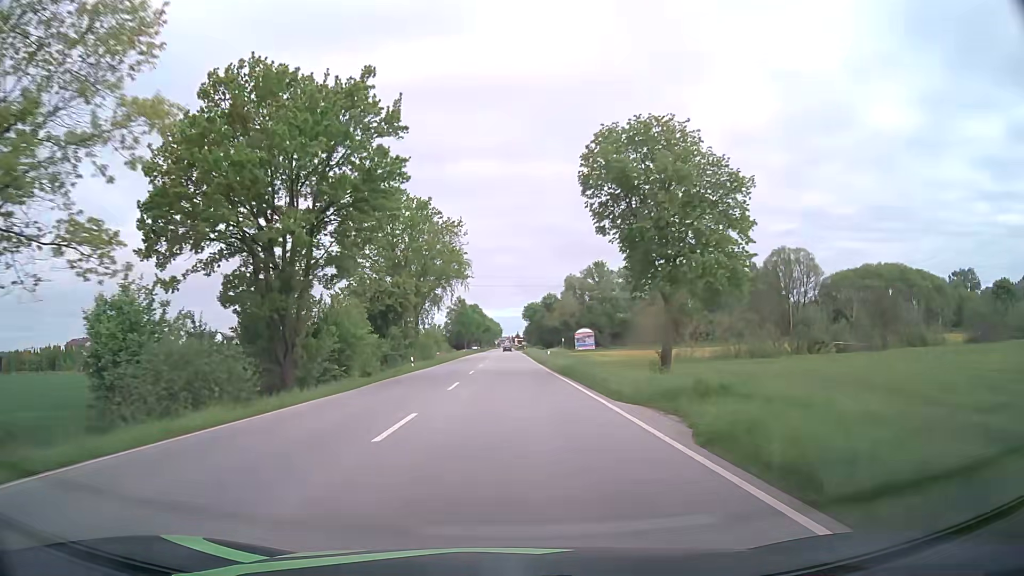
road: primary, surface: asphalt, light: Day
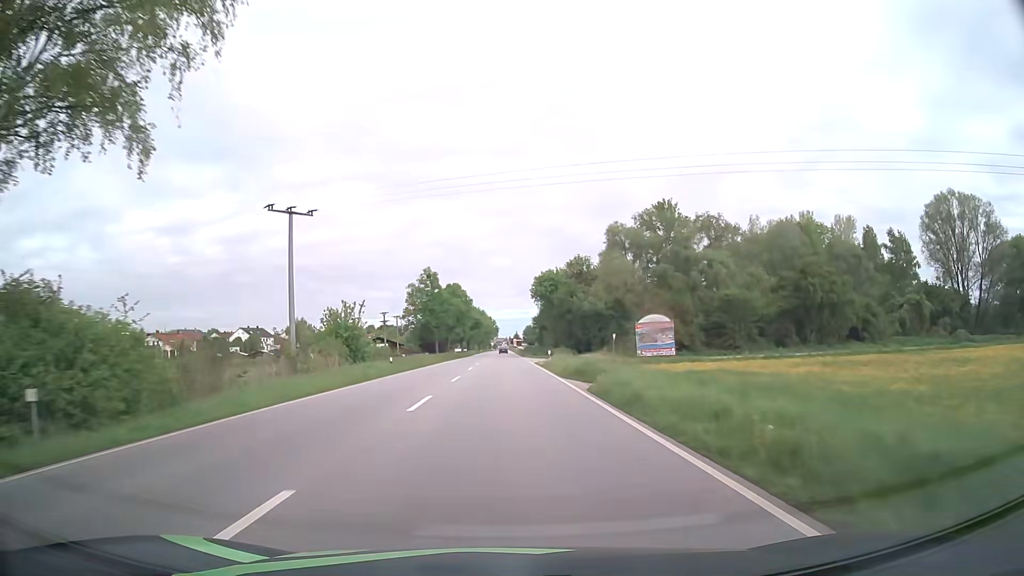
(0.0, +67.8) m; 0°
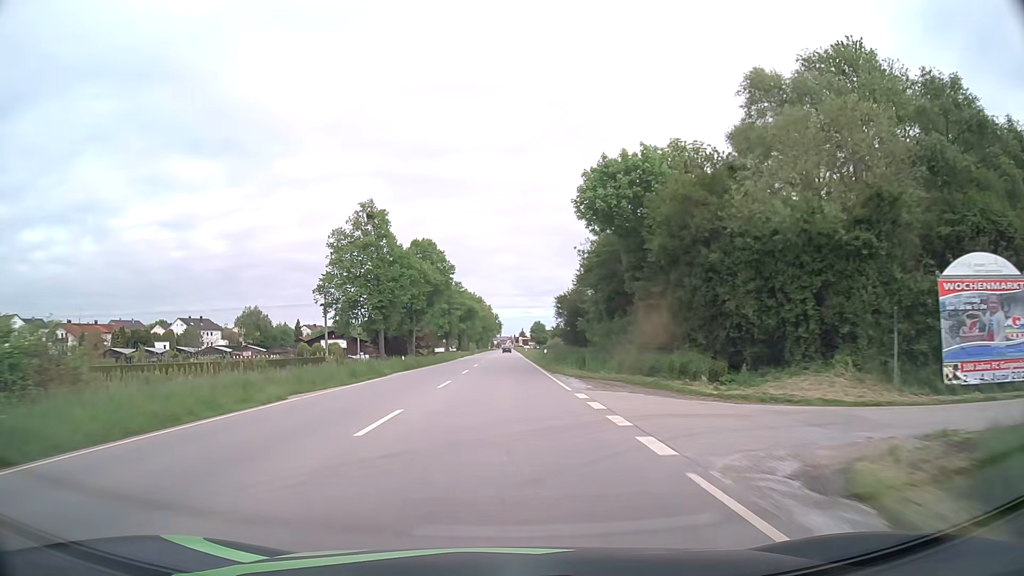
(-0.1, +51.9) m; -1°
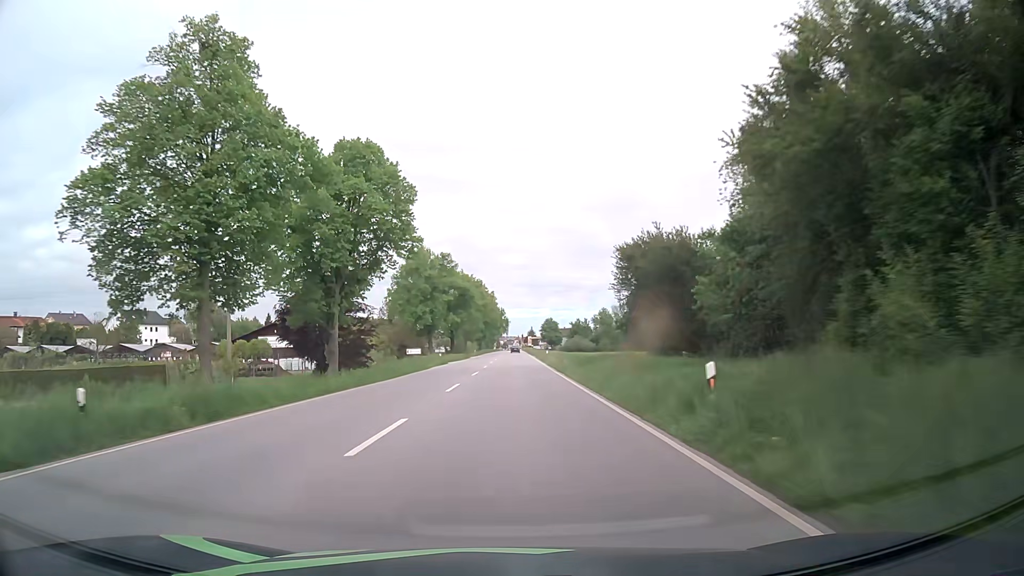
(-0.2, +37.8) m; -1°
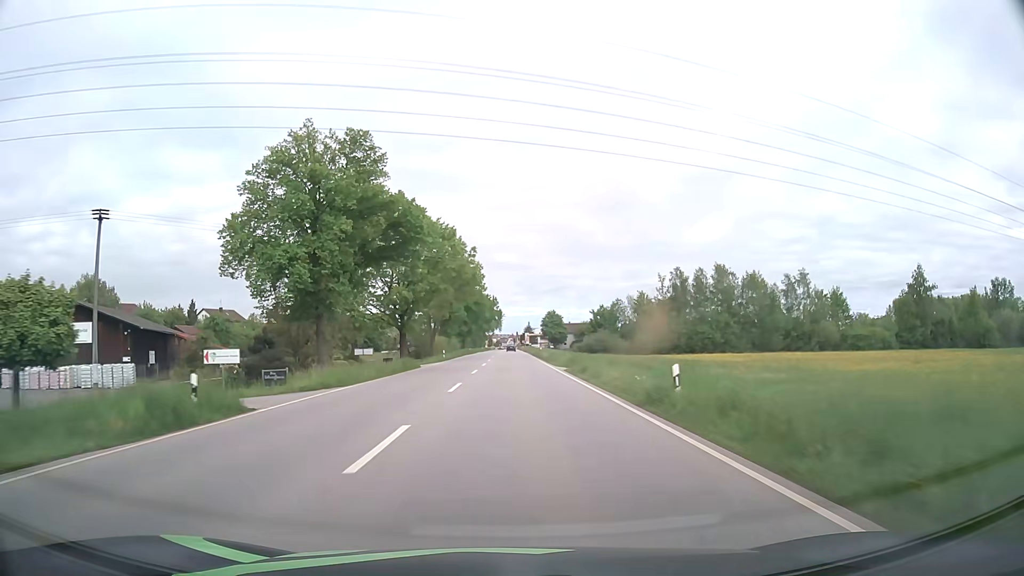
(+0.3, +49.2) m; +1°
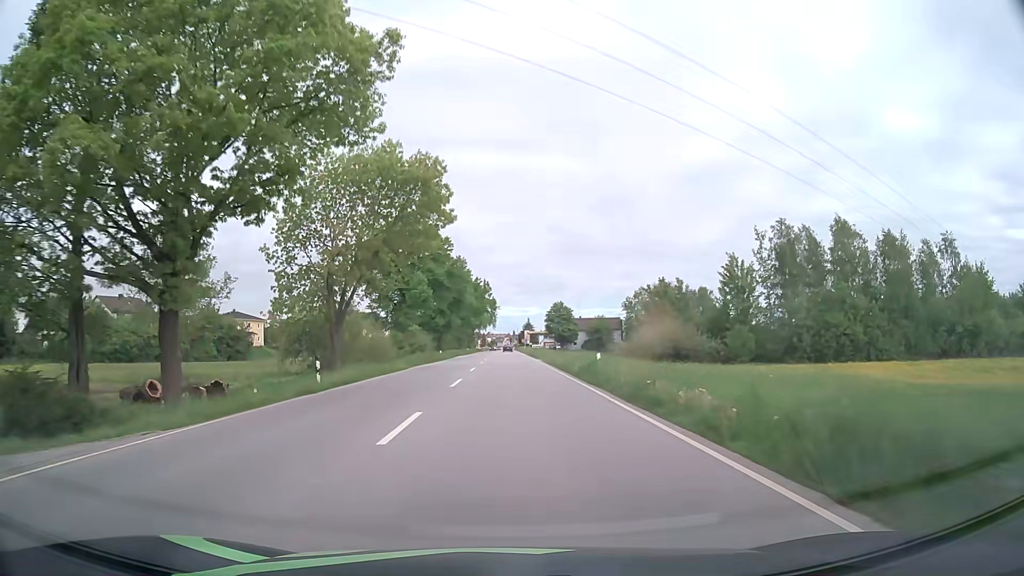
(0.0, +45.9) m; 0°
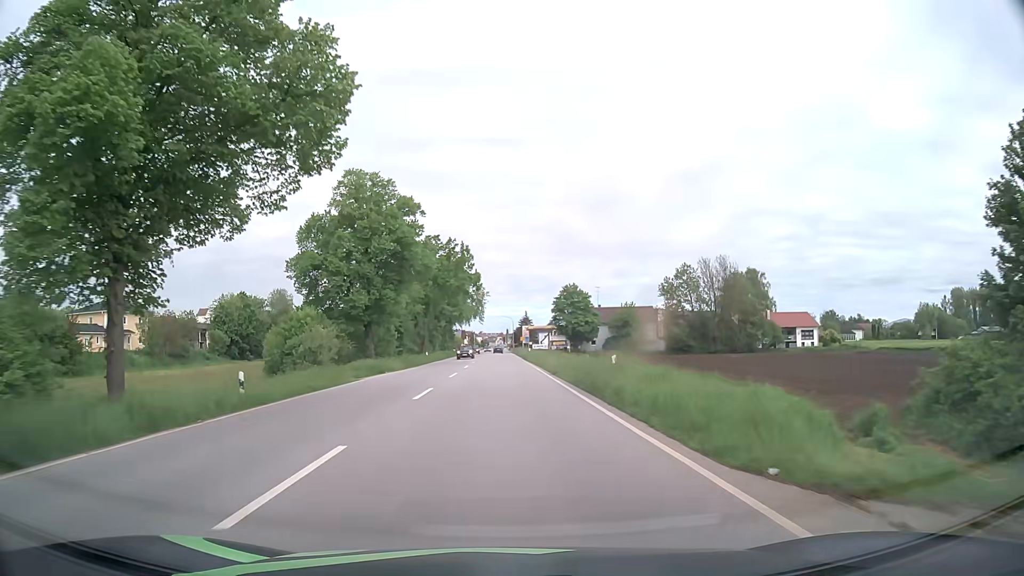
(+0.4, +51.9) m; +1°
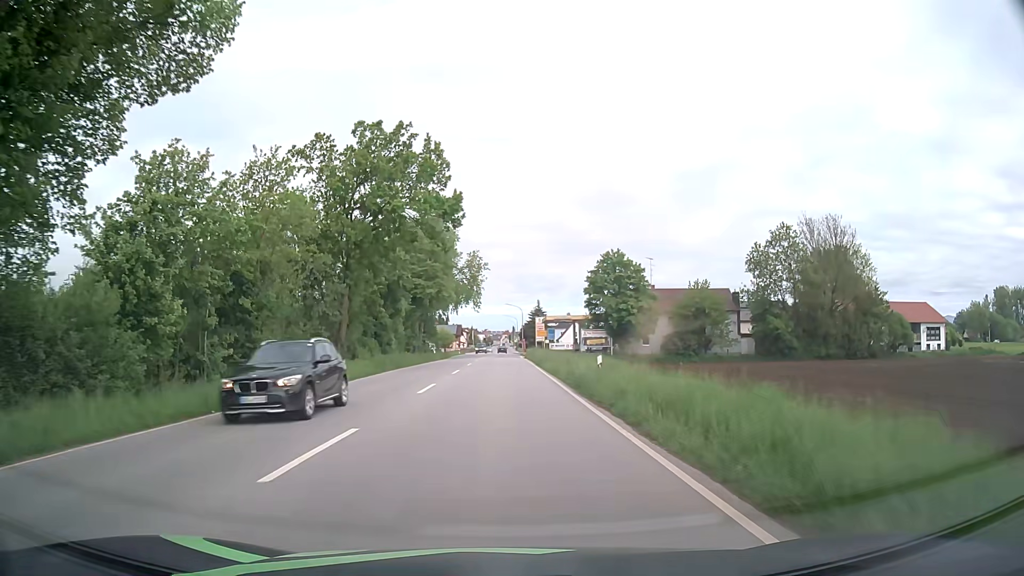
(-0.6, +46.2) m; -1°
(0, +10) (0, +20) (0, +30) (0, +40) (0, +50) (0, +60) (0, +70) (0, +80) (-1, +90) (-1, +100) m
